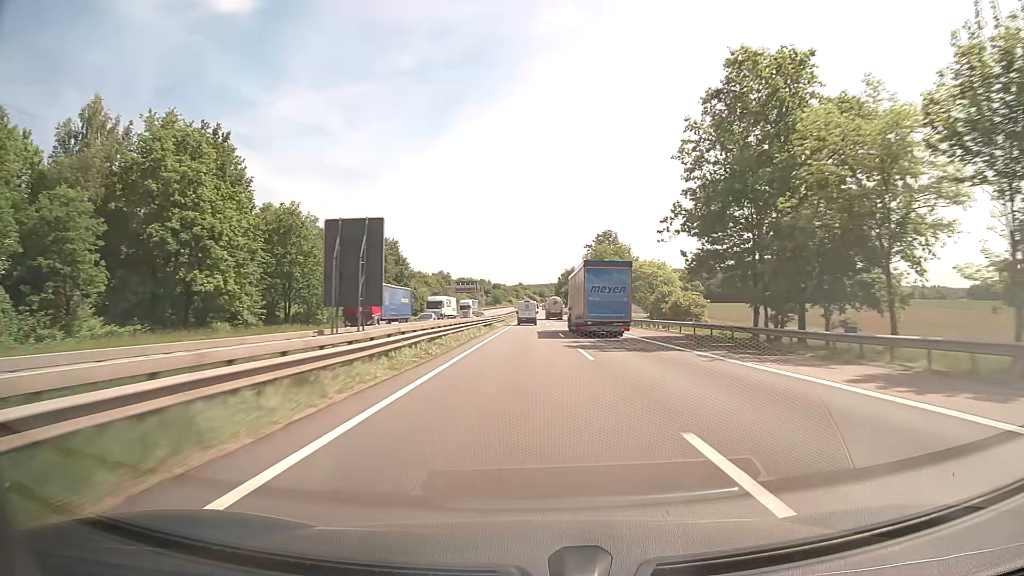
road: motorway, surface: asphalt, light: Day
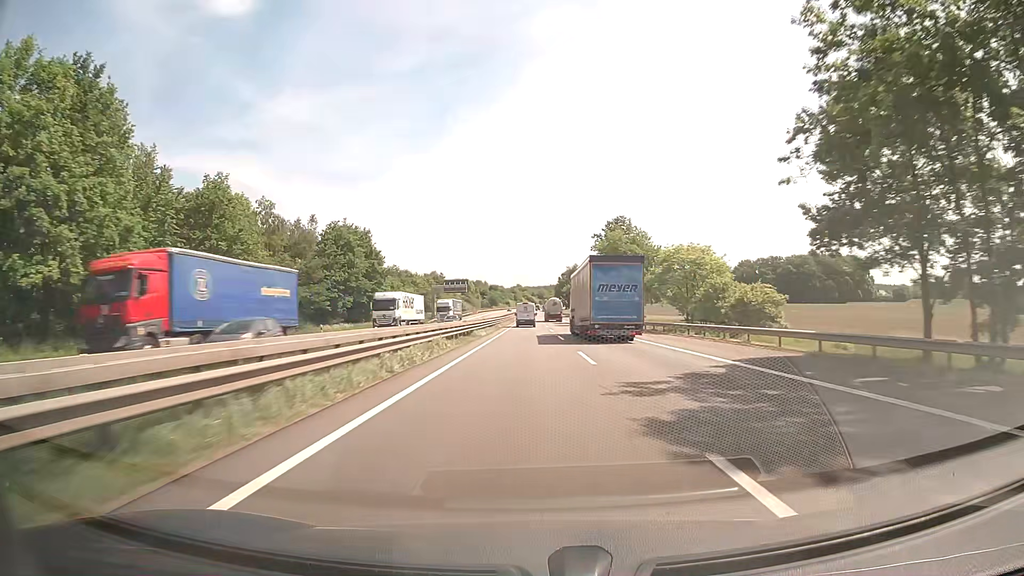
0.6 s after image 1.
(0.0, +19.0) m; 0°
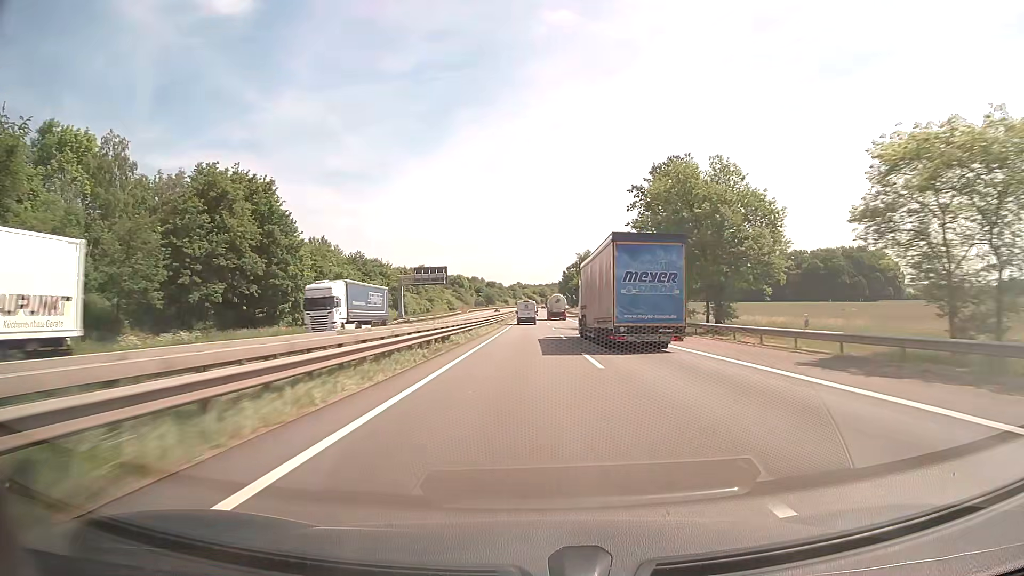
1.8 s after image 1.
(-0.1, +37.9) m; 0°
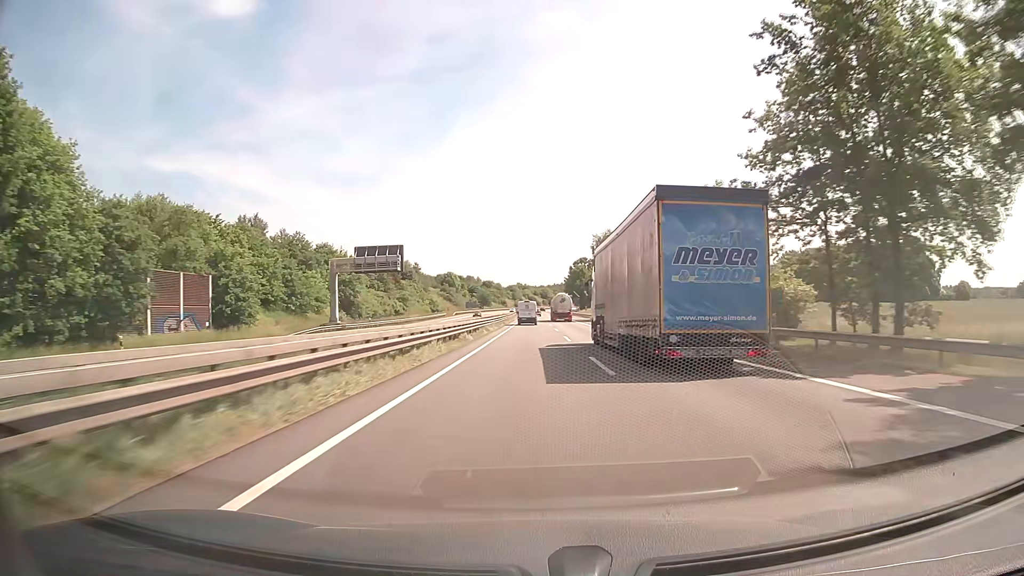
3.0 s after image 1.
(0.0, +37.9) m; 0°
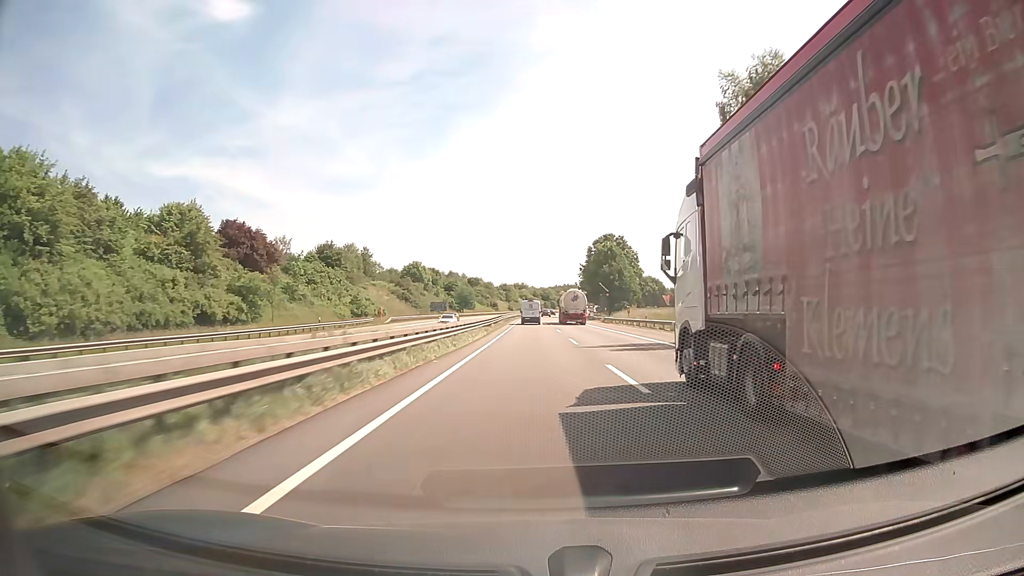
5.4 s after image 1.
(+0.2, +75.6) m; 0°
